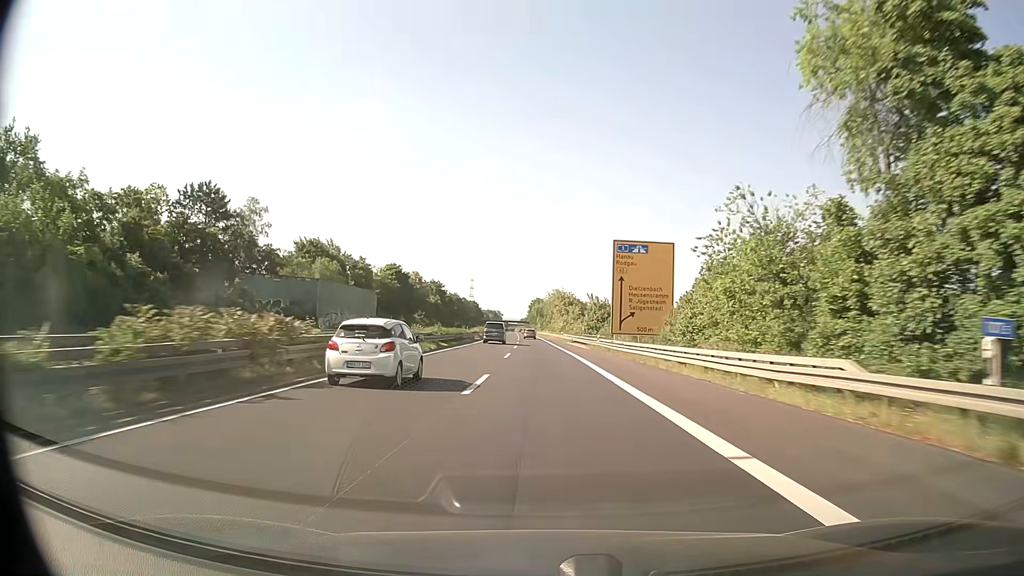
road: trunk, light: Day
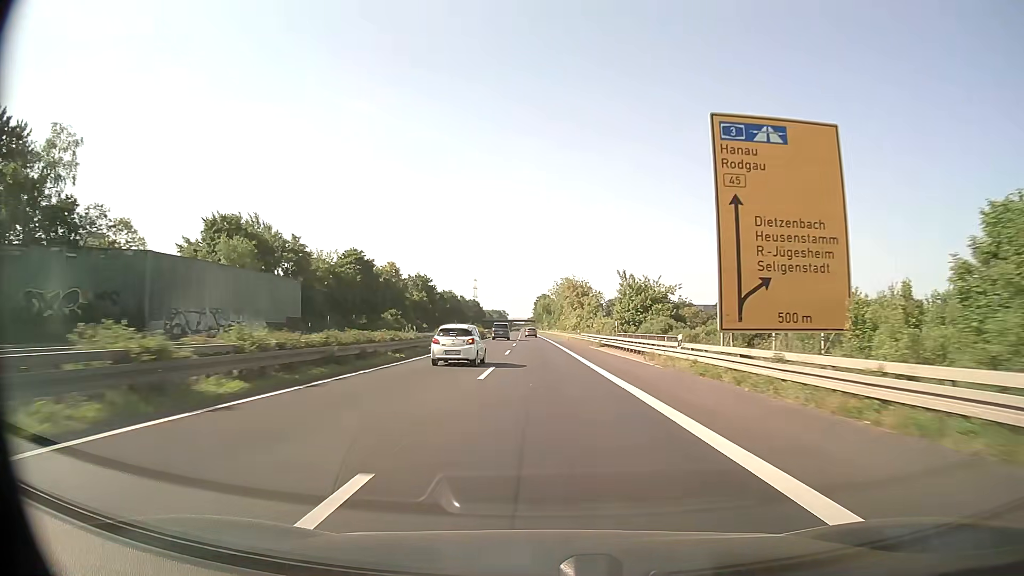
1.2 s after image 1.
(-0.3, +31.7) m; -1°
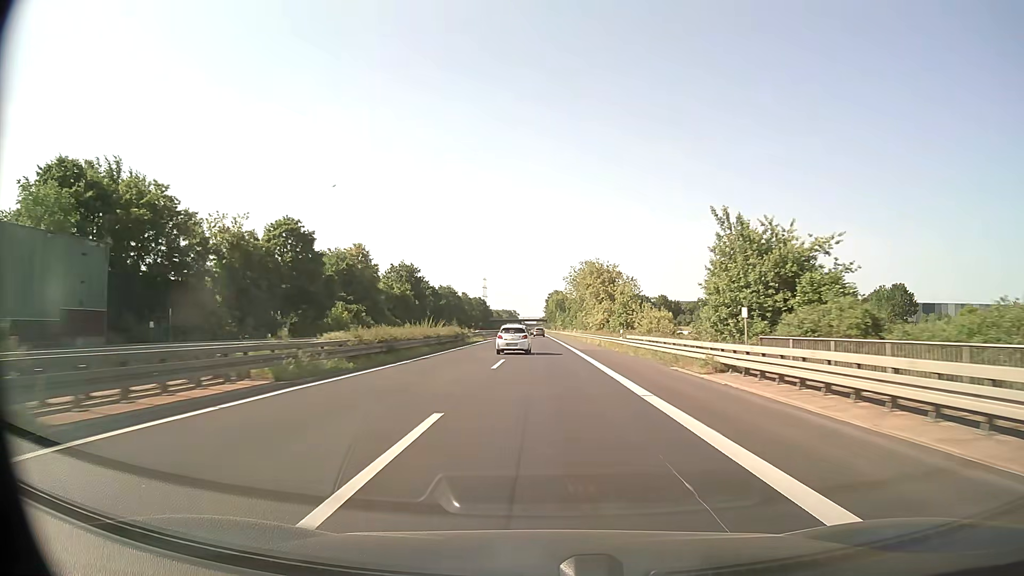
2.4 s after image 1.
(-0.3, +31.7) m; -1°
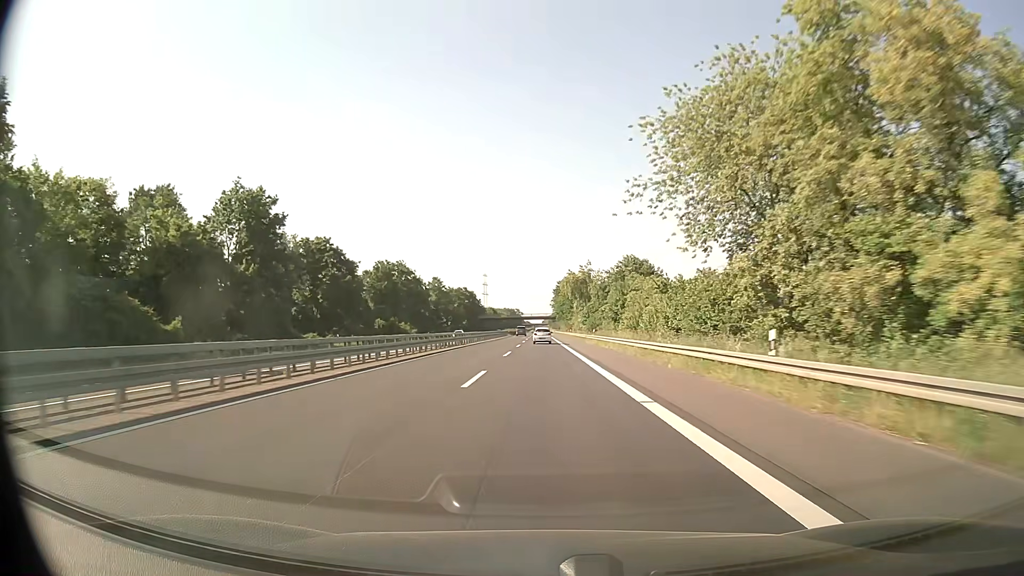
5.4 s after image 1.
(-0.5, +79.1) m; -1°
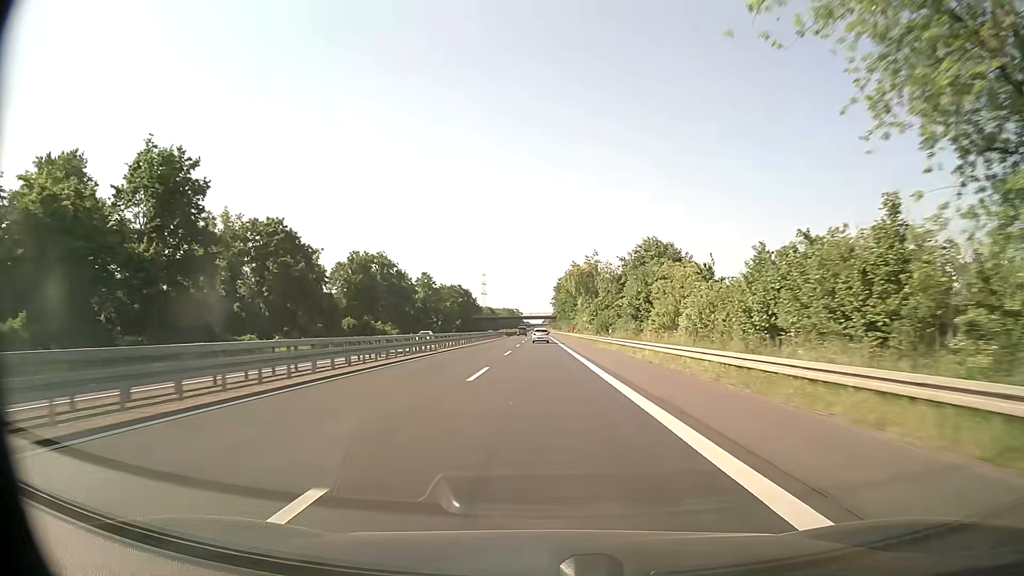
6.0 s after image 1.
(0.0, +15.8) m; 0°
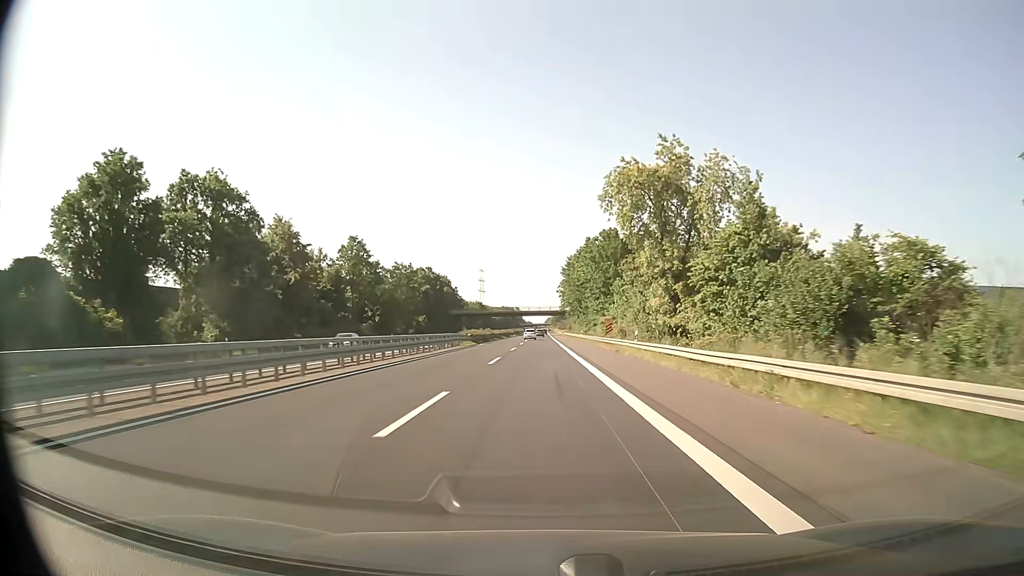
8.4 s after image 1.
(-0.1, +63.2) m; 0°
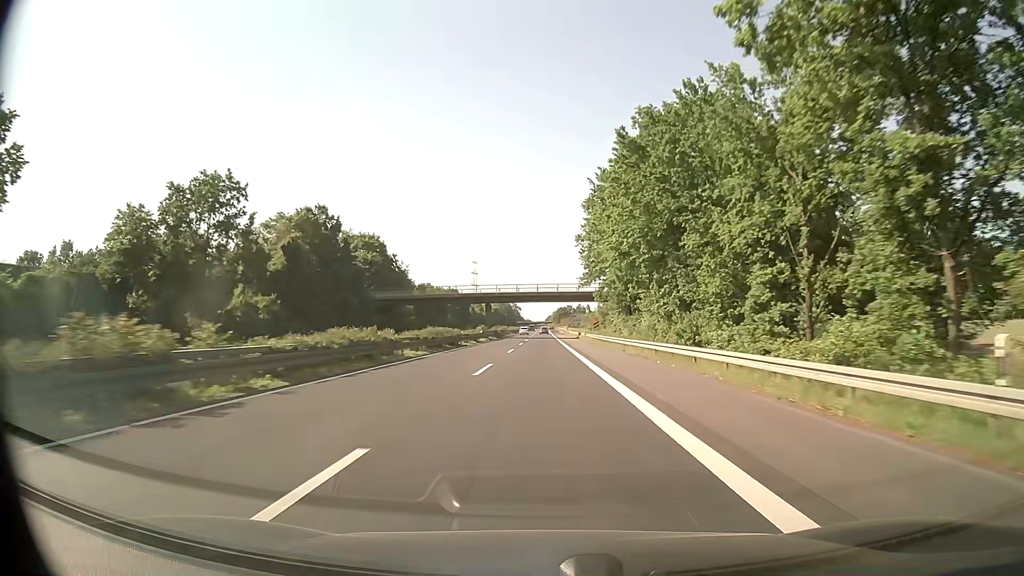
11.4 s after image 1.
(-0.2, +79.0) m; 0°
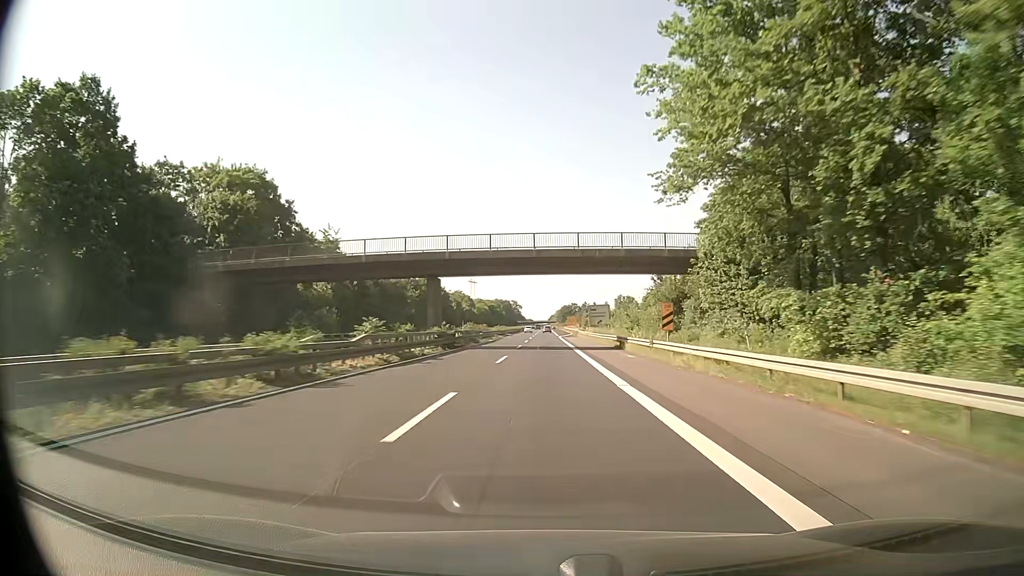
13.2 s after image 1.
(0.0, +47.4) m; 0°
(0, +10) (0, +20) (0, +30) (0, +40) (0, +50) (0, +60) (0, +70) (0, +80) (0, +90) (0, +100) m
